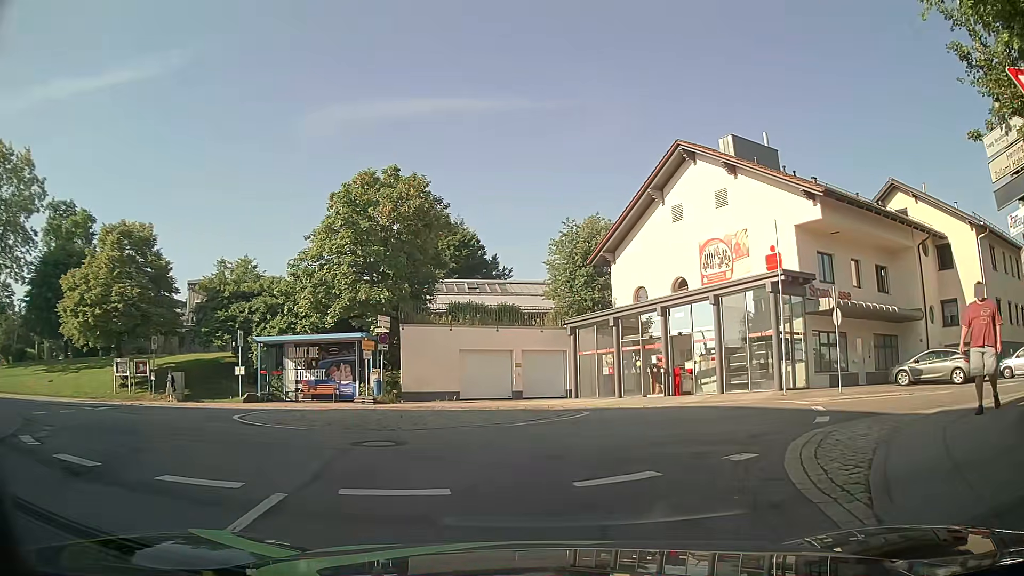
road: unclassified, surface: asphalt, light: Day
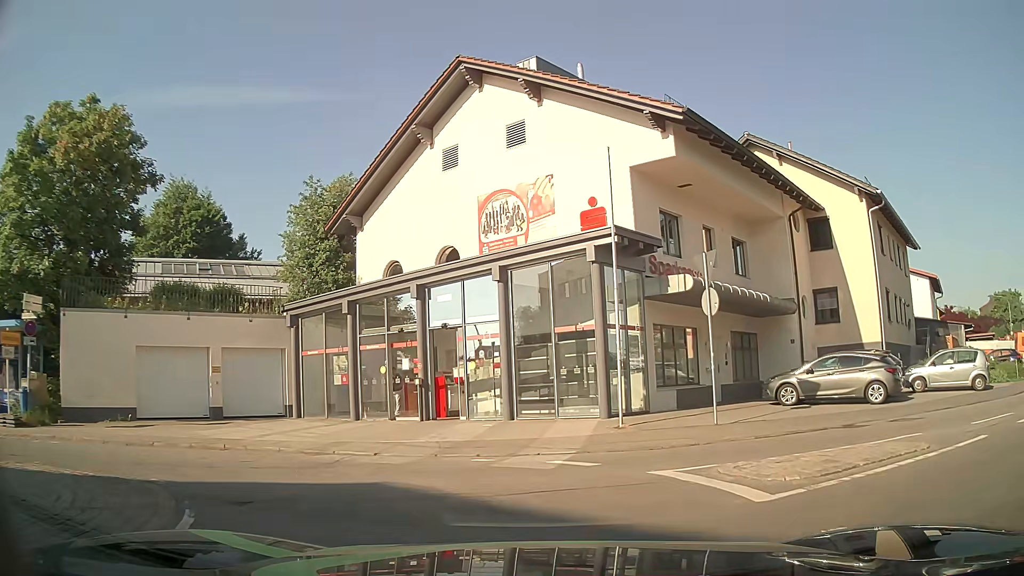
(+1.5, +9.3) m; +18°
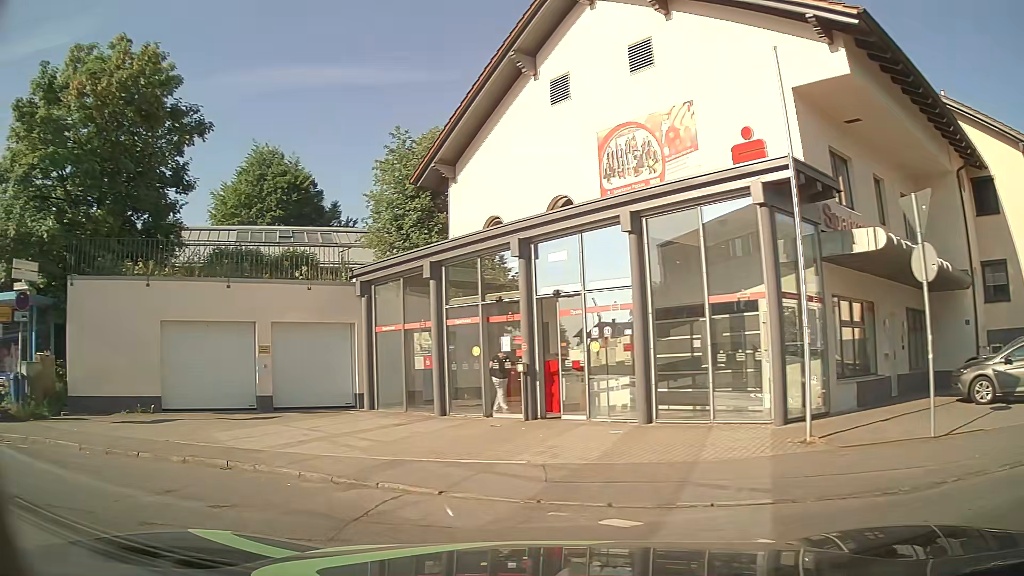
(-0.2, +4.5) m; -10°
